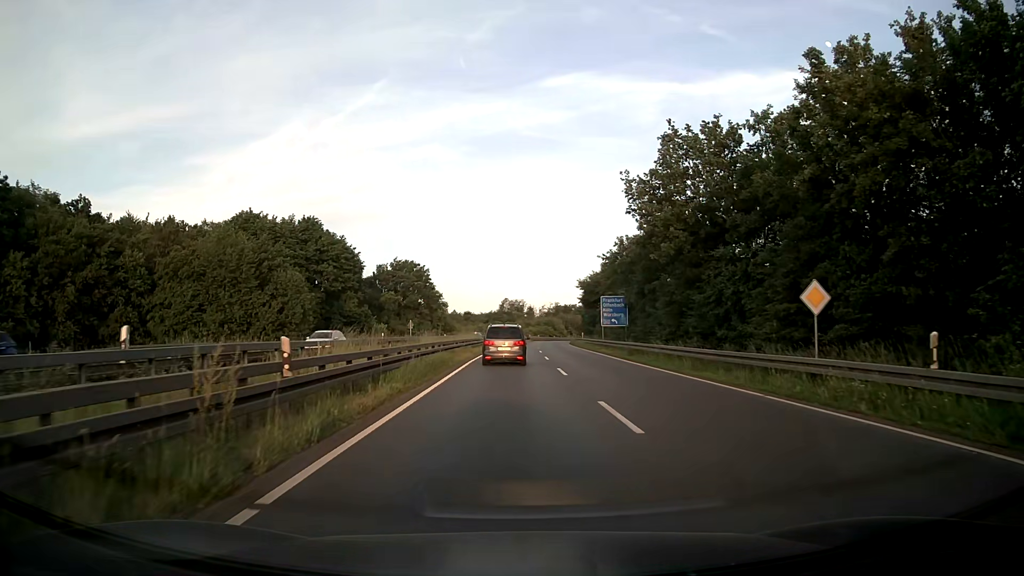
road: primary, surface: asphalt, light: Day
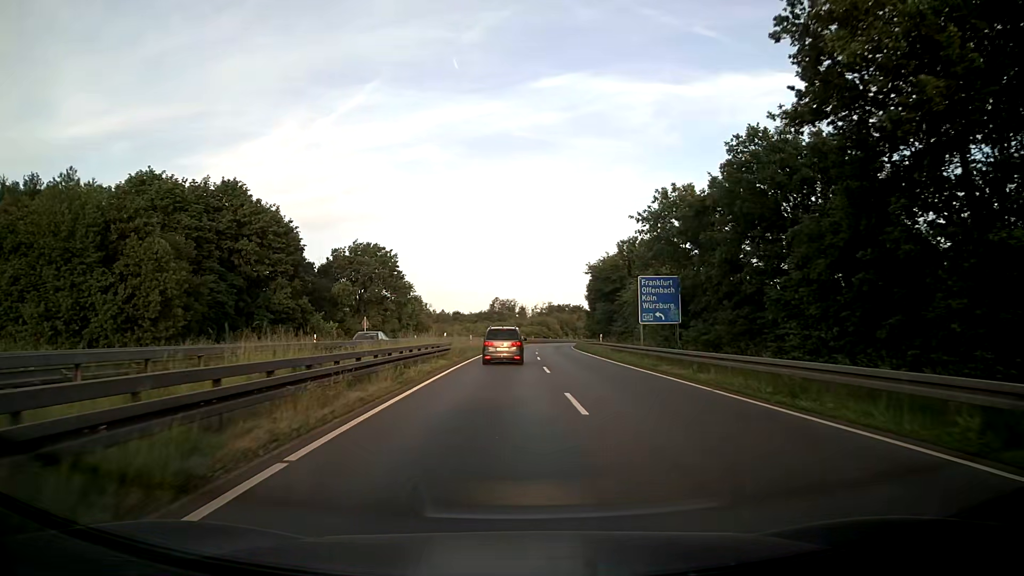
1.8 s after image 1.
(+0.2, +22.2) m; +1°
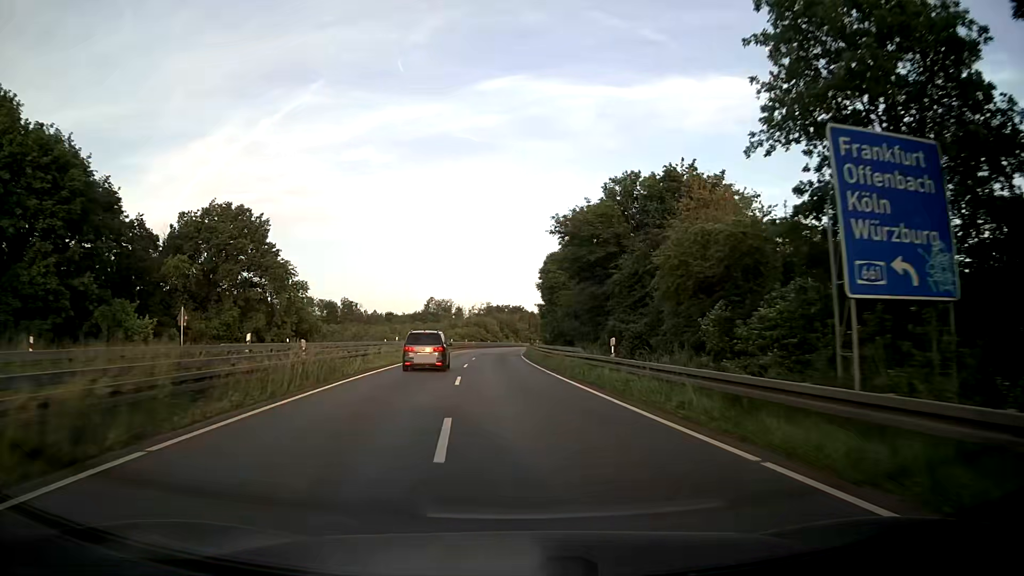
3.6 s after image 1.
(+1.2, +28.5) m; +5°
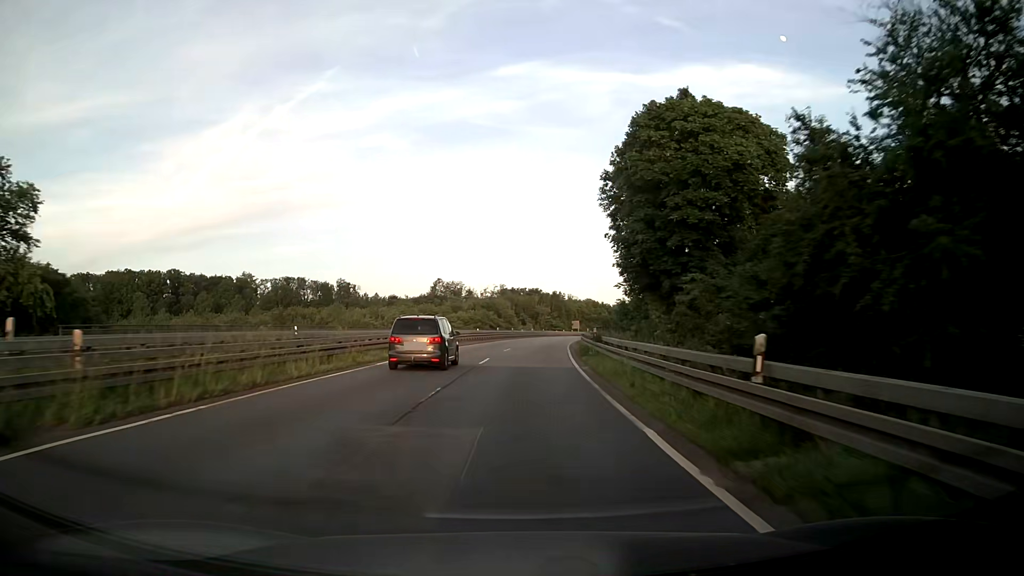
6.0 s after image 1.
(-1.0, +43.4) m; -1°
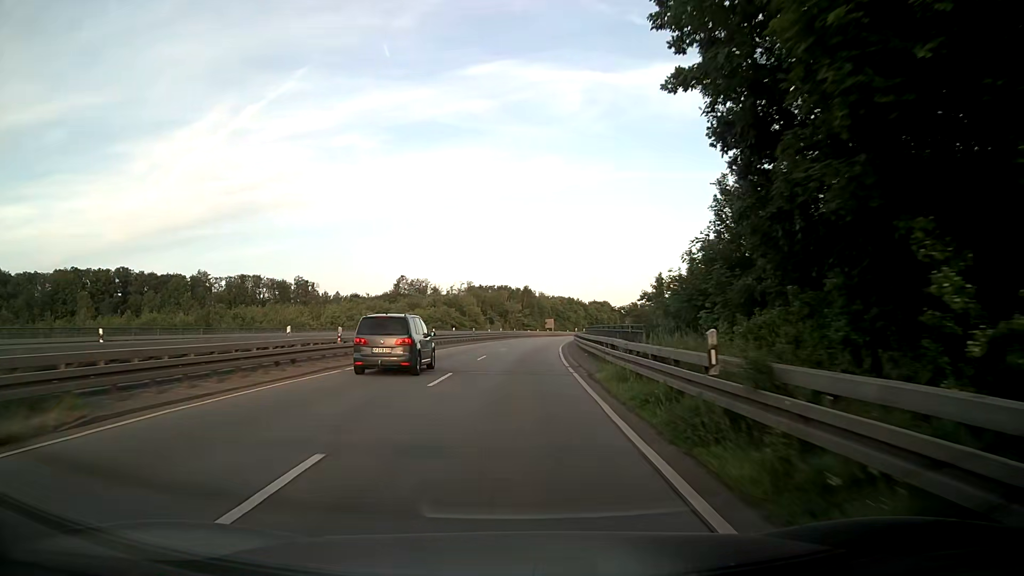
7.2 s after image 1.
(+0.5, +20.9) m; +2°
(0, +10) (0, +20) (+1, +30) (+1, +40) (+2, +50) (+3, +60) (+4, +70) (+5, +80) (+7, +90) (+8, +100) m
